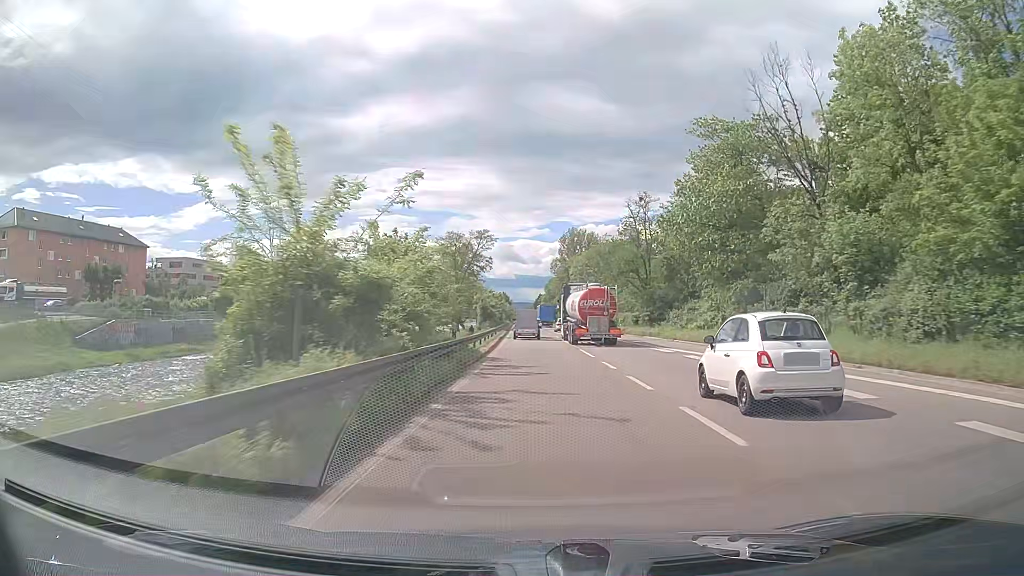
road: trunk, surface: asphalt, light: Day
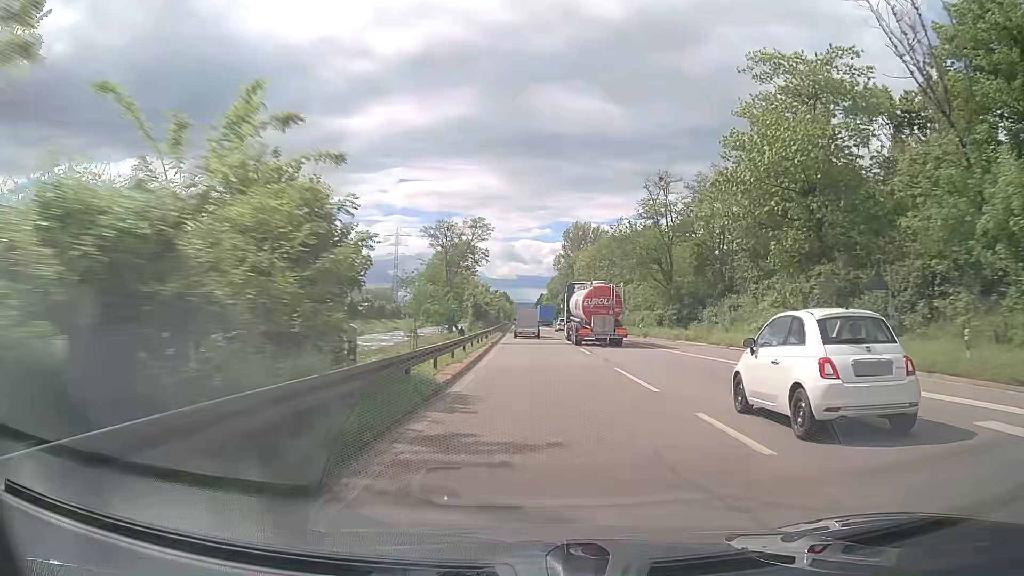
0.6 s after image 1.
(0.0, +12.6) m; 0°
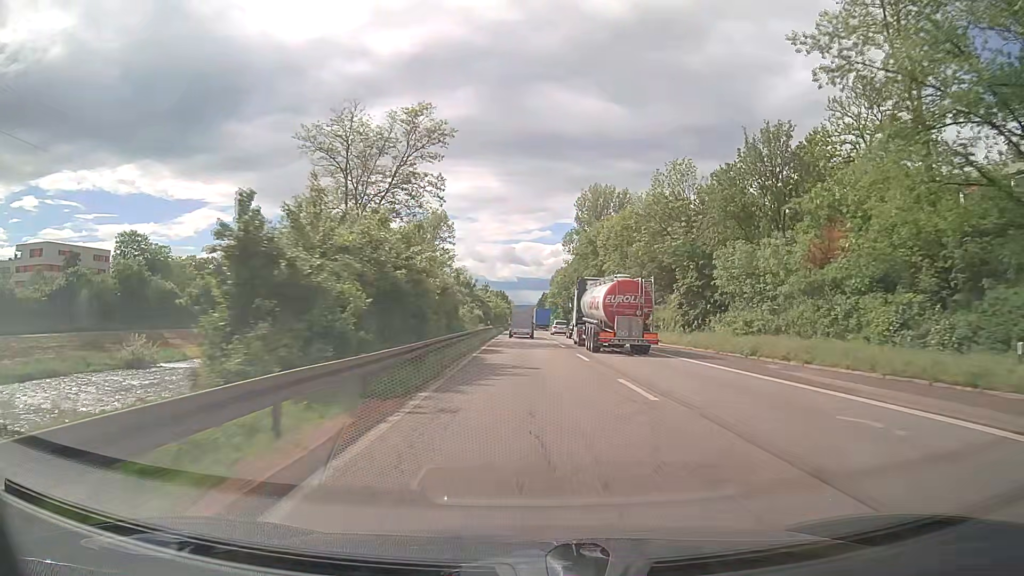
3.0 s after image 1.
(-0.1, +50.3) m; 0°
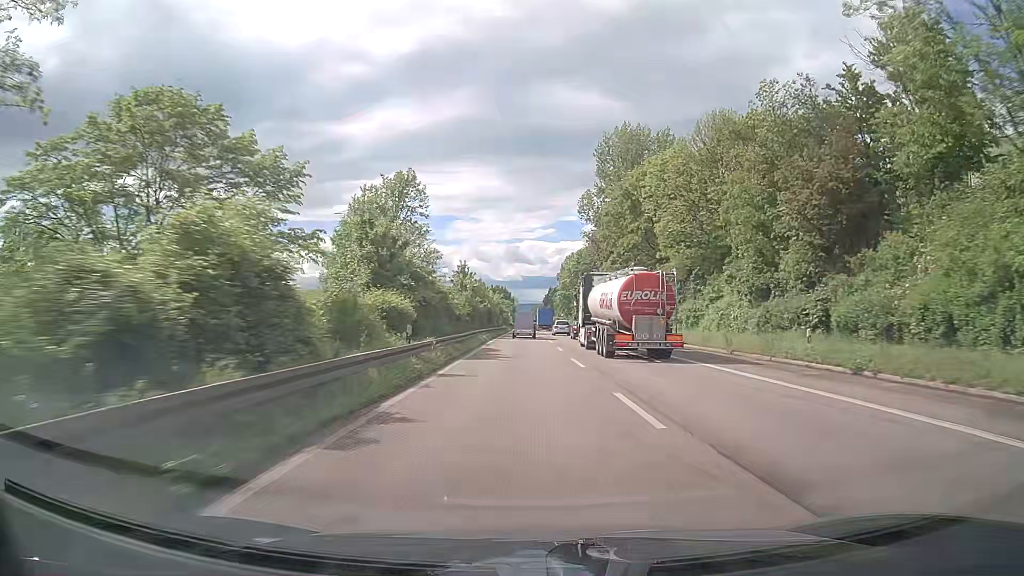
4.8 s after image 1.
(-0.1, +37.4) m; 0°
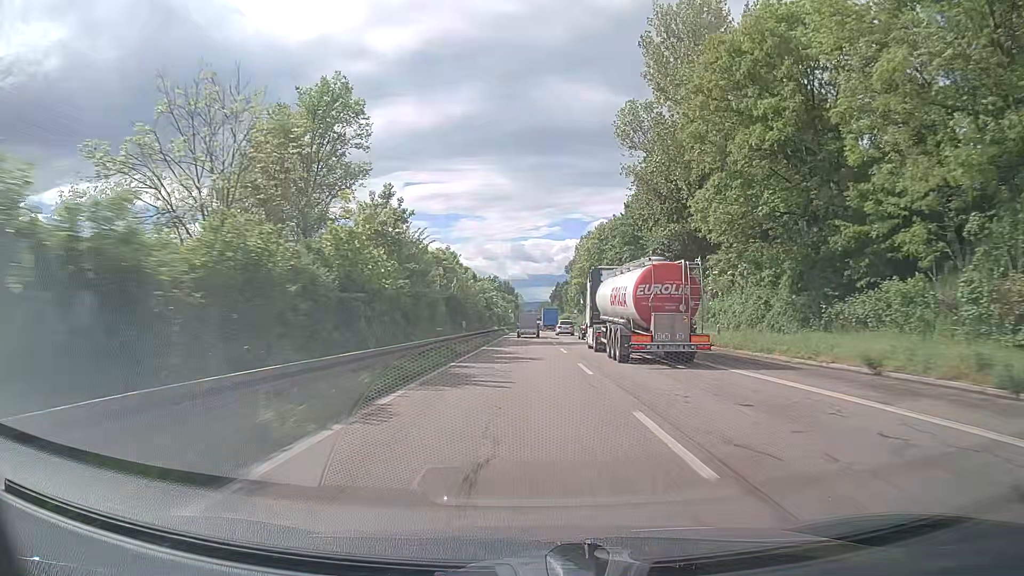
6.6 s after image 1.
(-0.3, +37.2) m; -1°
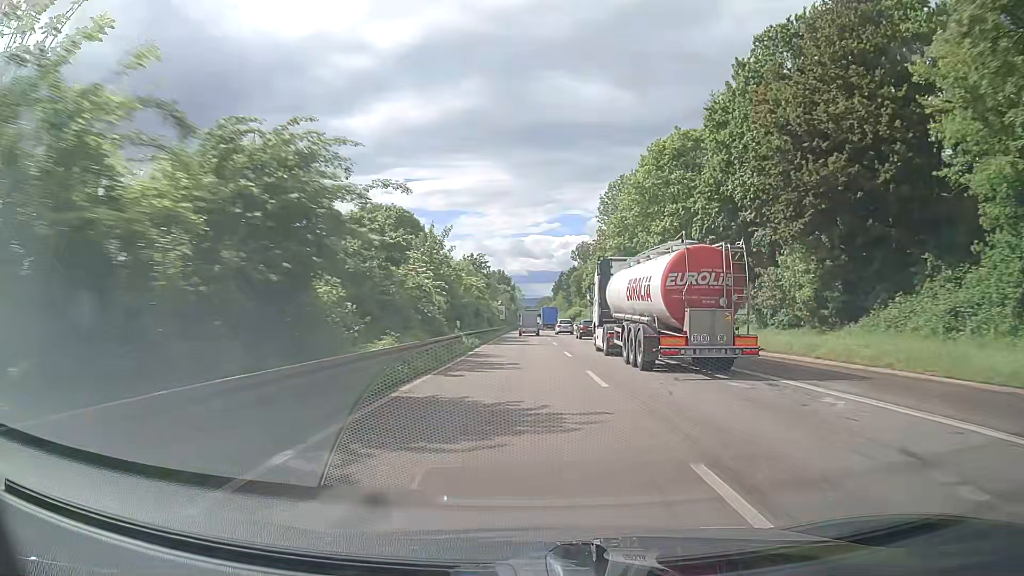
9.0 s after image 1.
(+0.1, +49.5) m; 0°
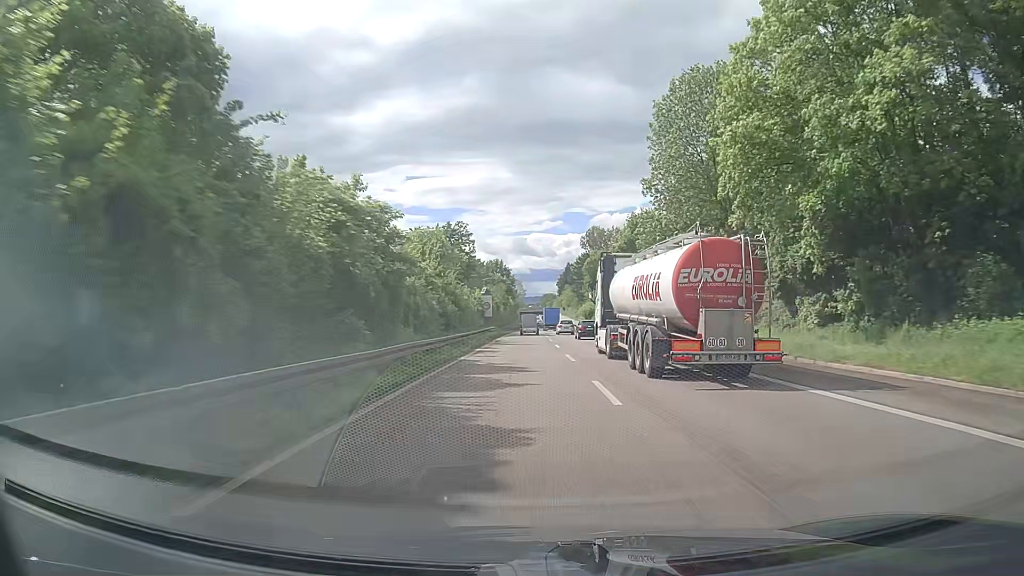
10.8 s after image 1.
(+0.1, +37.2) m; 0°
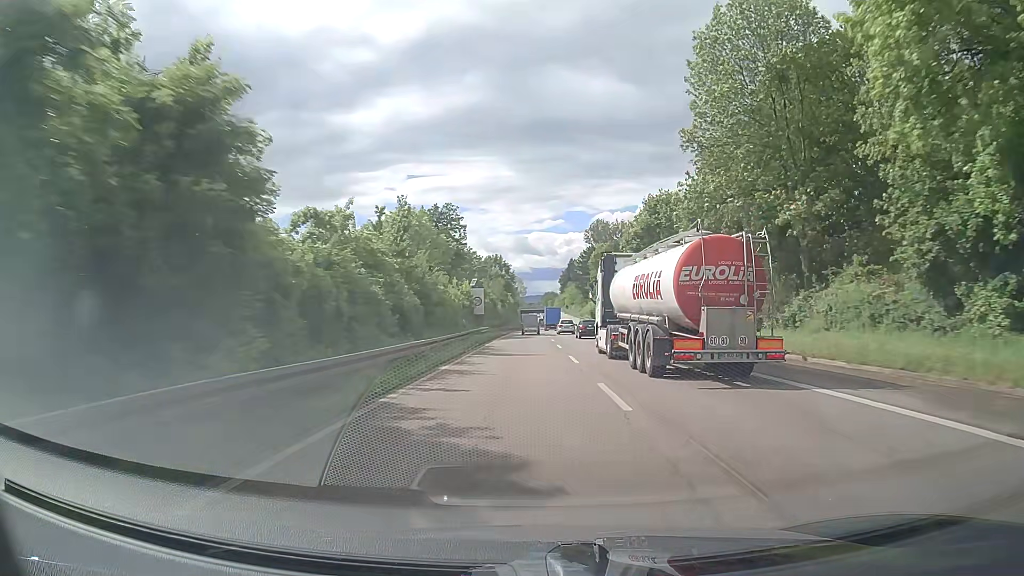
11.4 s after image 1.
(0.0, +12.4) m; 0°
(0, +10) (0, +20) (0, +30) (0, +40) (0, +50) (0, +60) (0, +70) (0, +80) (0, +90) (0, +100) m
